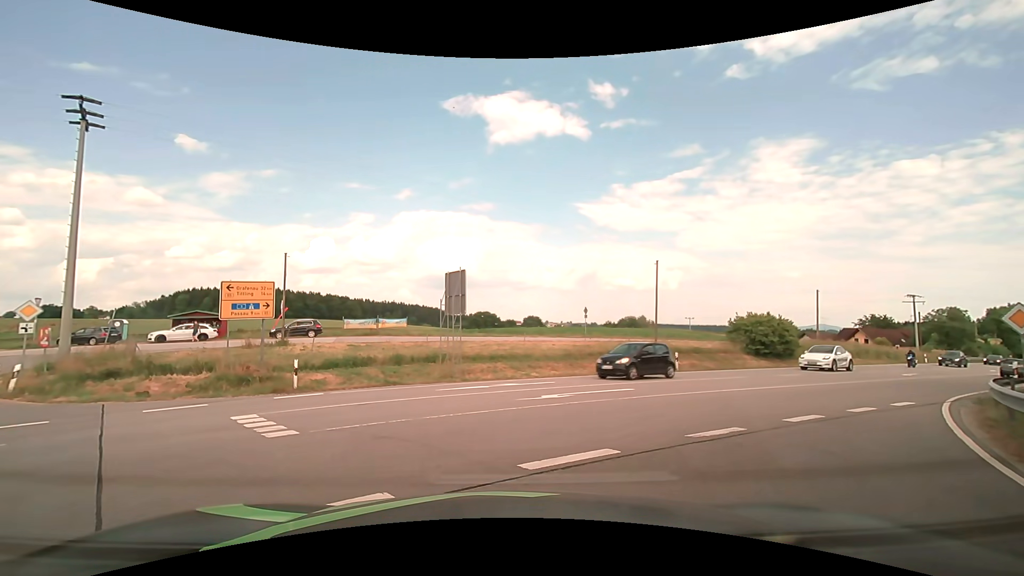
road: secondary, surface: asphalt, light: Day
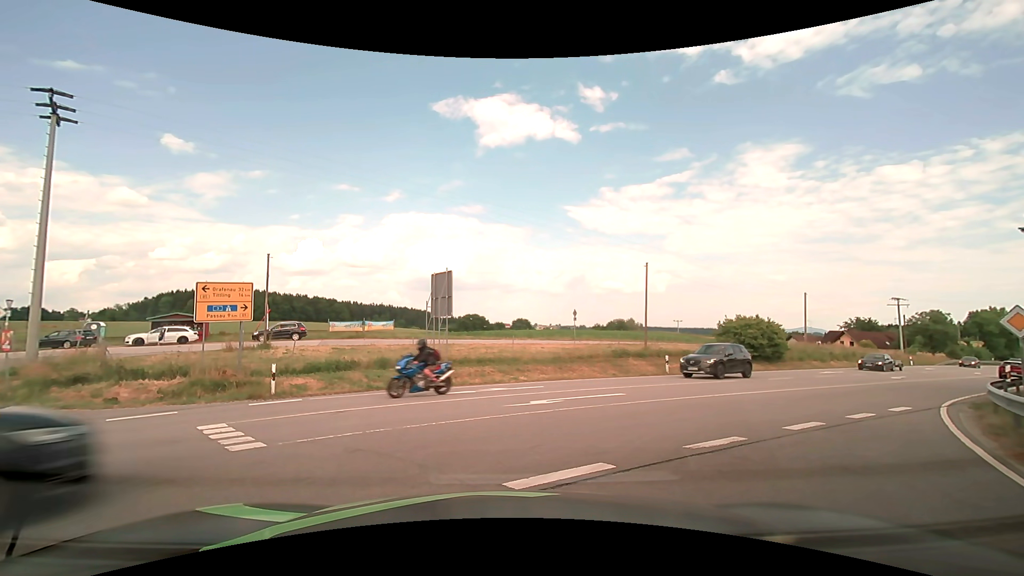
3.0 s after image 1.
(0.0, +0.5) m; 0°
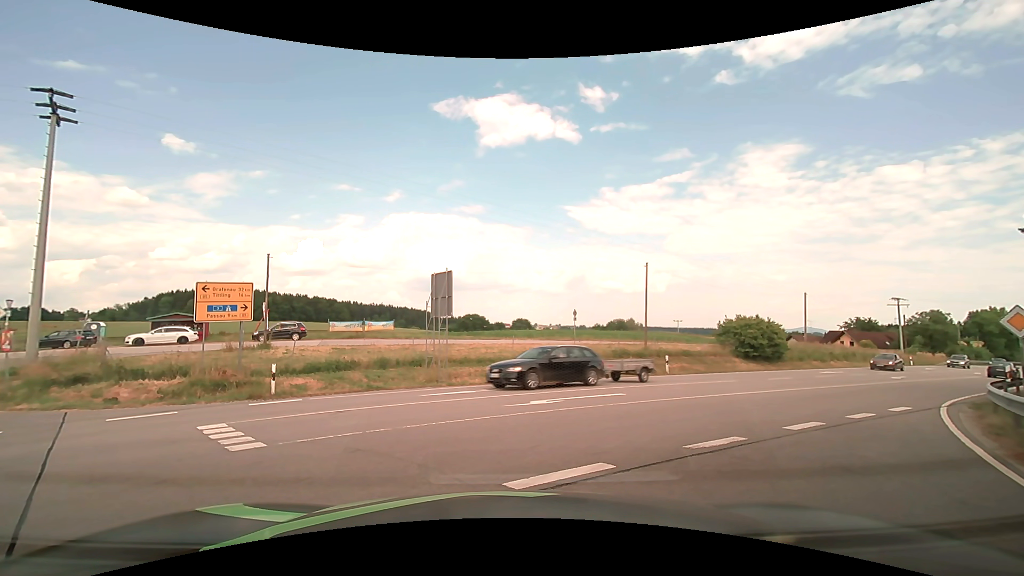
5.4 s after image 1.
(0.0, 0.0) m; 0°
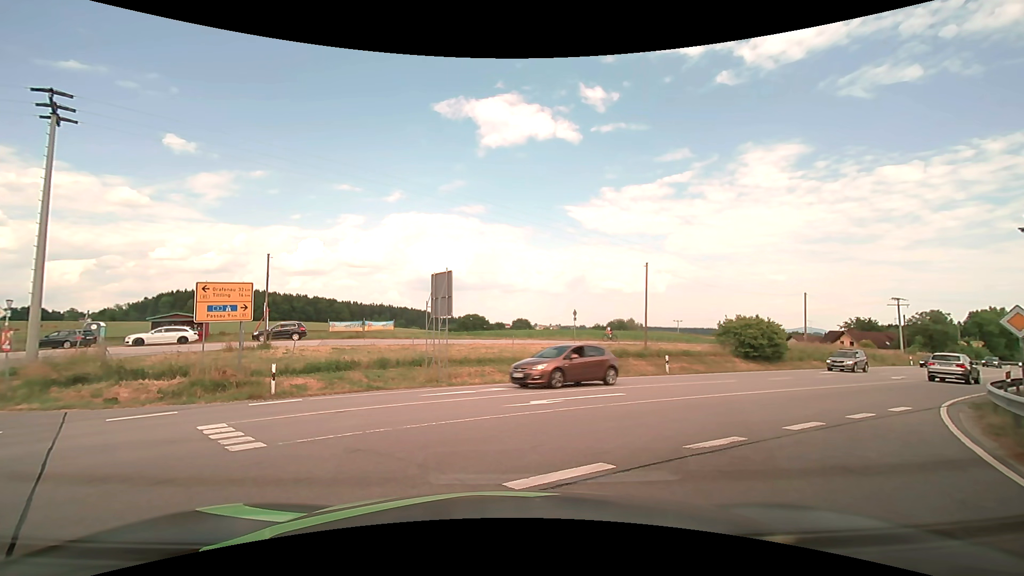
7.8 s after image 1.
(0.0, 0.0) m; 0°
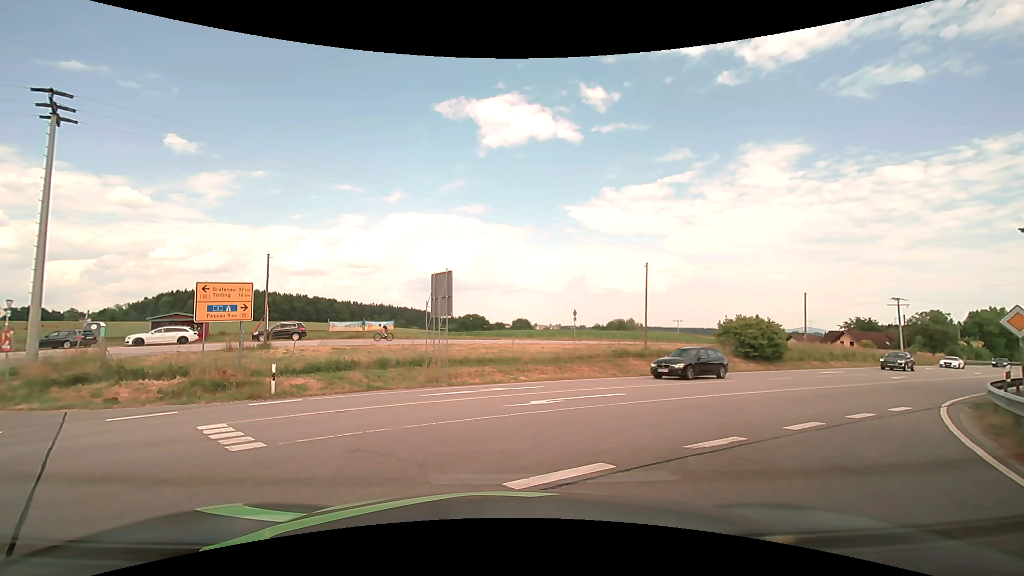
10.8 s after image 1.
(0.0, 0.0) m; 0°
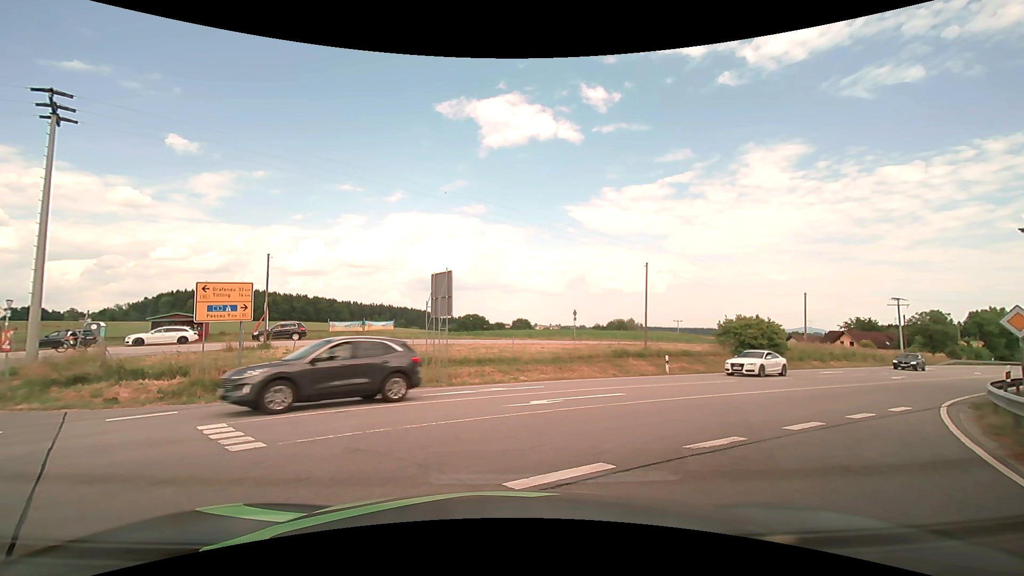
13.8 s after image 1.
(0.0, 0.0) m; 0°
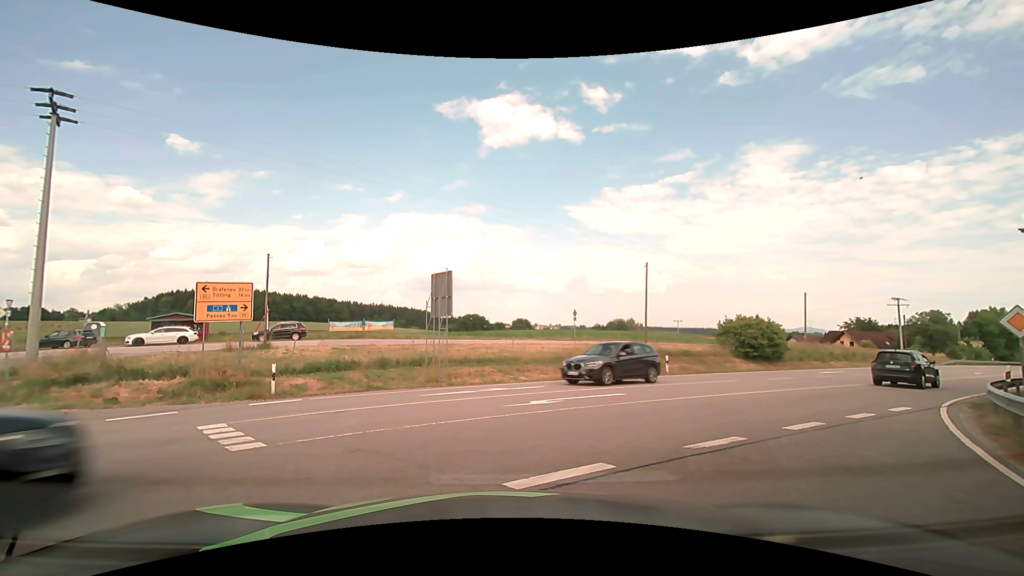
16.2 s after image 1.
(0.0, 0.0) m; 0°
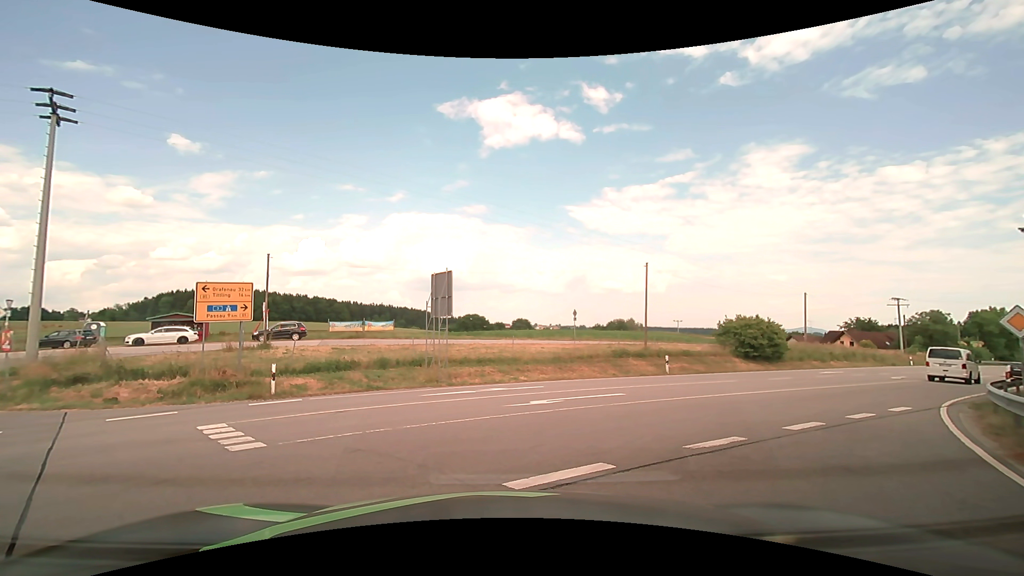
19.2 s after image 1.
(0.0, 0.0) m; 0°
(+3, +9) (+10, +17) (+17, +23) (+25, +29) (+33, +36) (+41, +42) (+49, +48) (+57, +54) (+65, +60) (+72, +66) m
